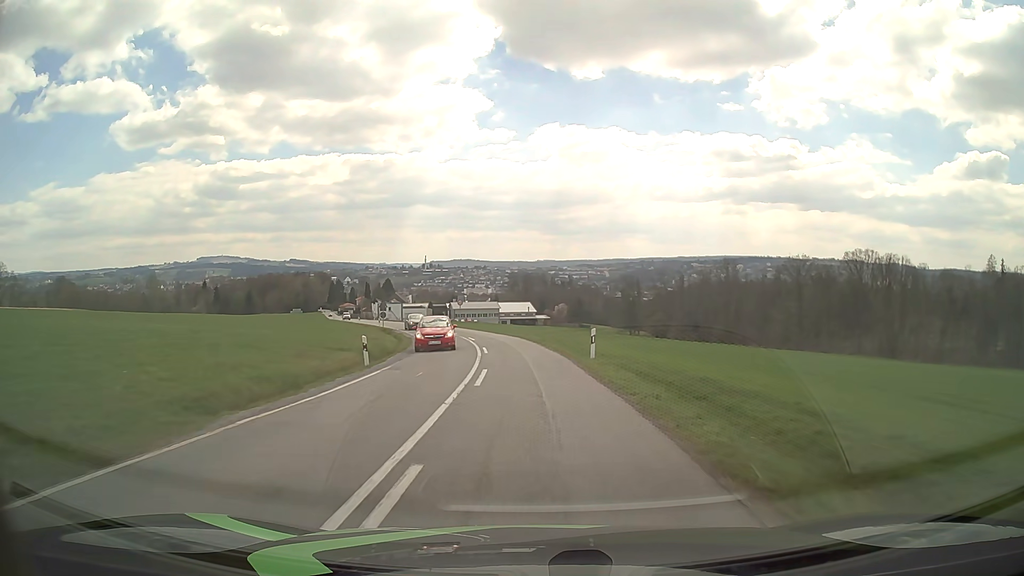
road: tertiary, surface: asphalt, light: Day
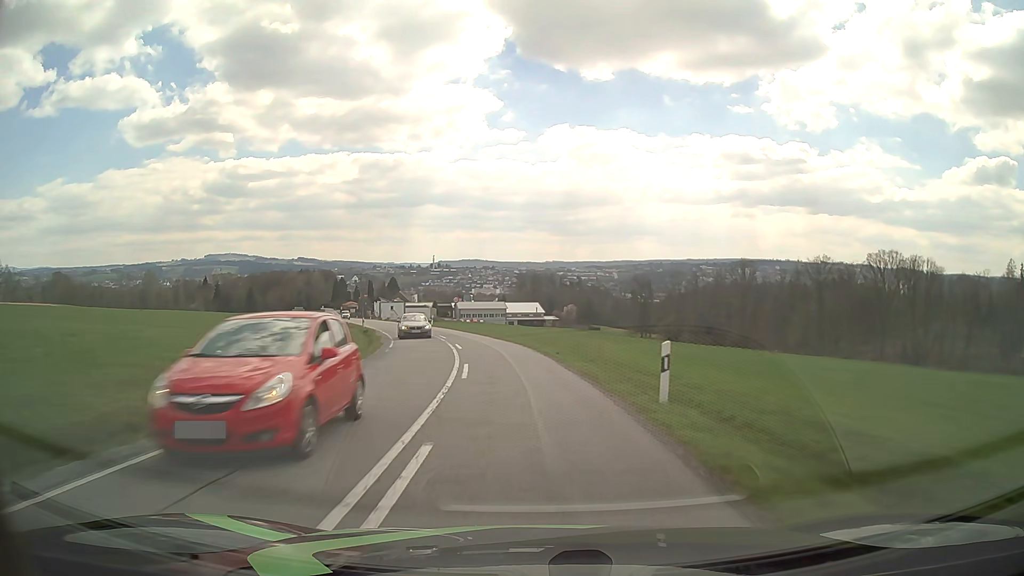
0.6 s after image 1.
(0.0, +10.3) m; 0°
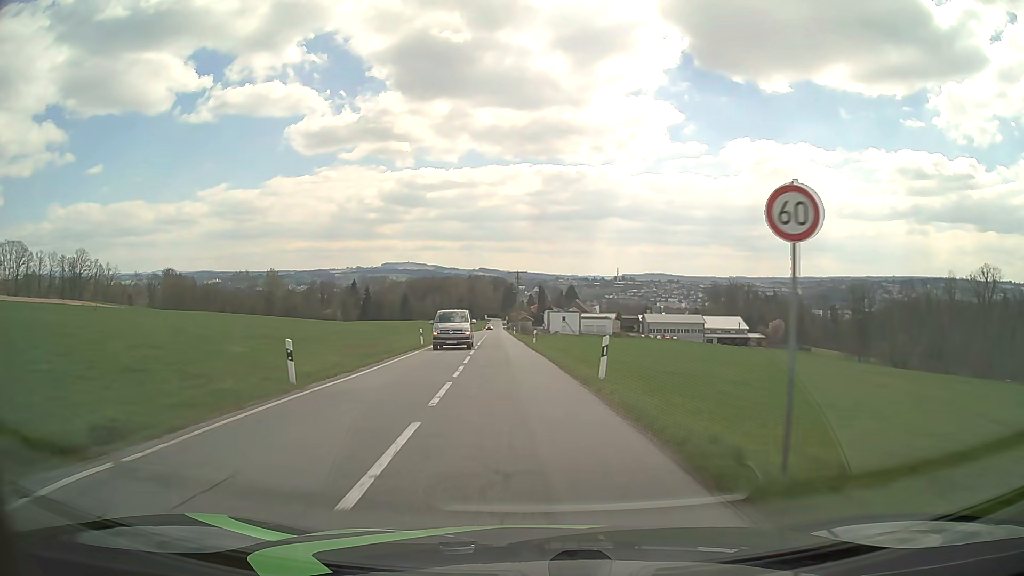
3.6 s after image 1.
(-7.1, +50.9) m; -16°
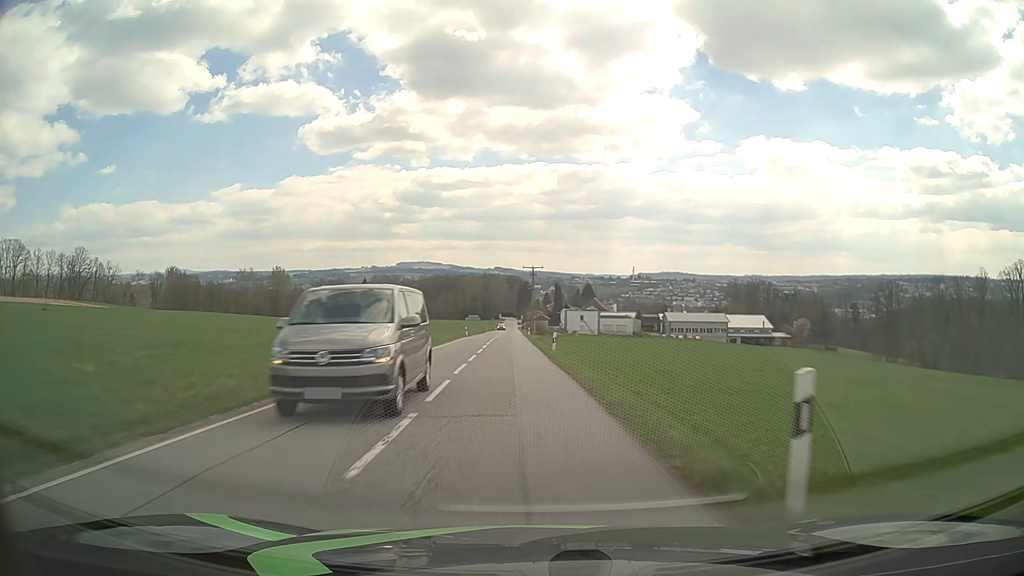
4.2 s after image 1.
(-0.1, +10.5) m; -1°
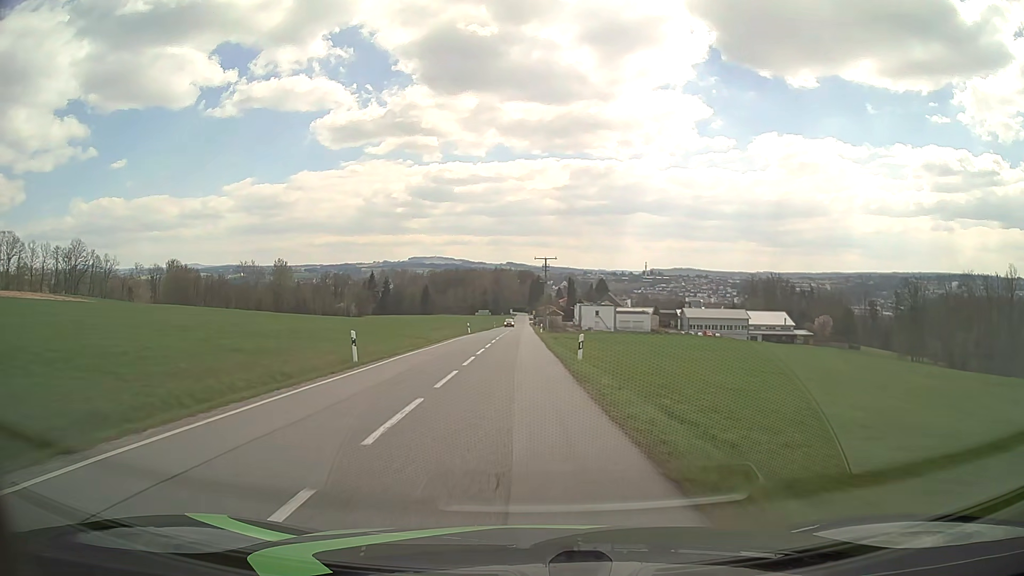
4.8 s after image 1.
(-0.1, +10.2) m; -1°
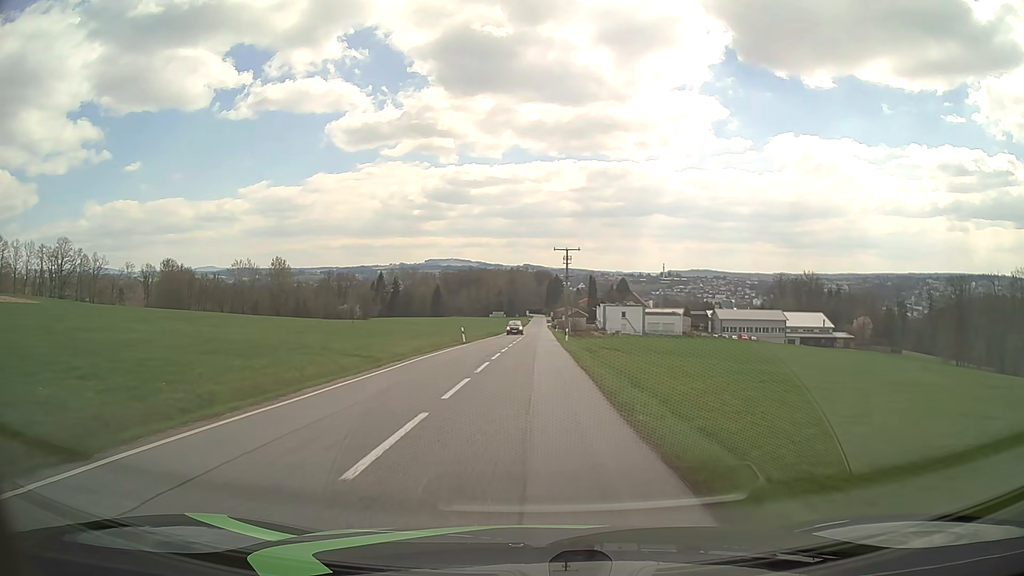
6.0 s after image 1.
(-0.3, +19.3) m; -1°
